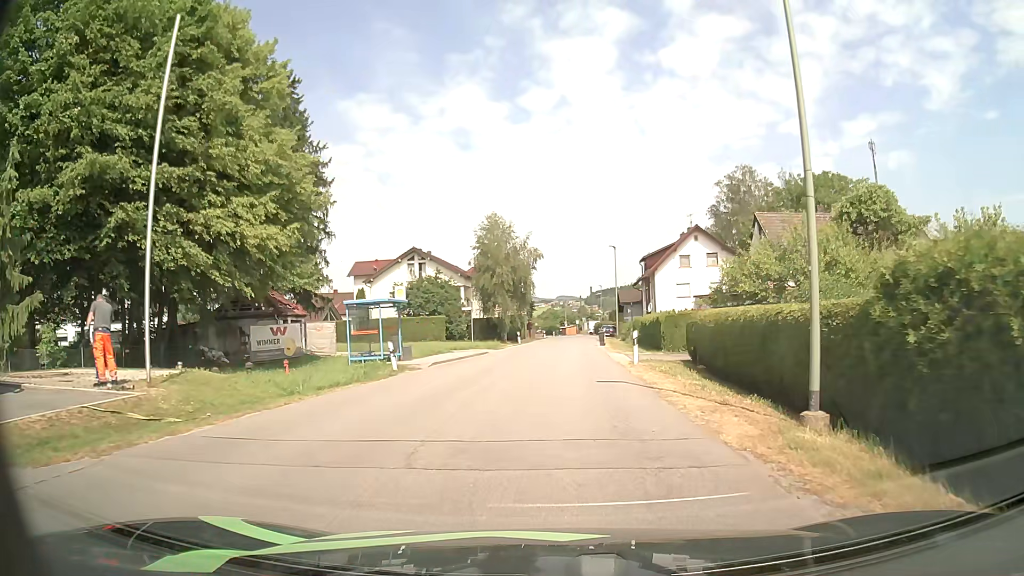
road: unclassified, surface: asphalt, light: Day
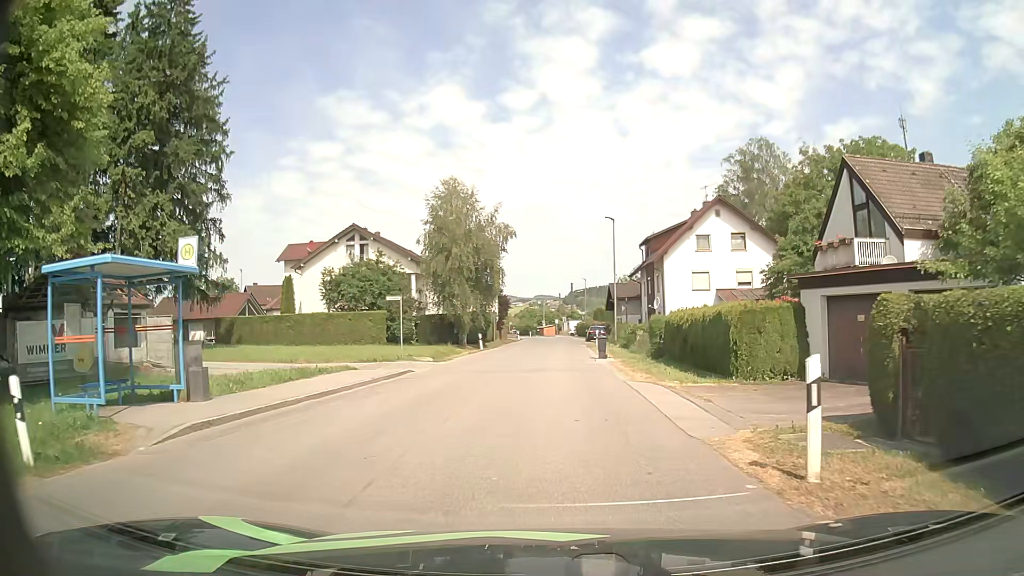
(+0.3, +16.0) m; +2°
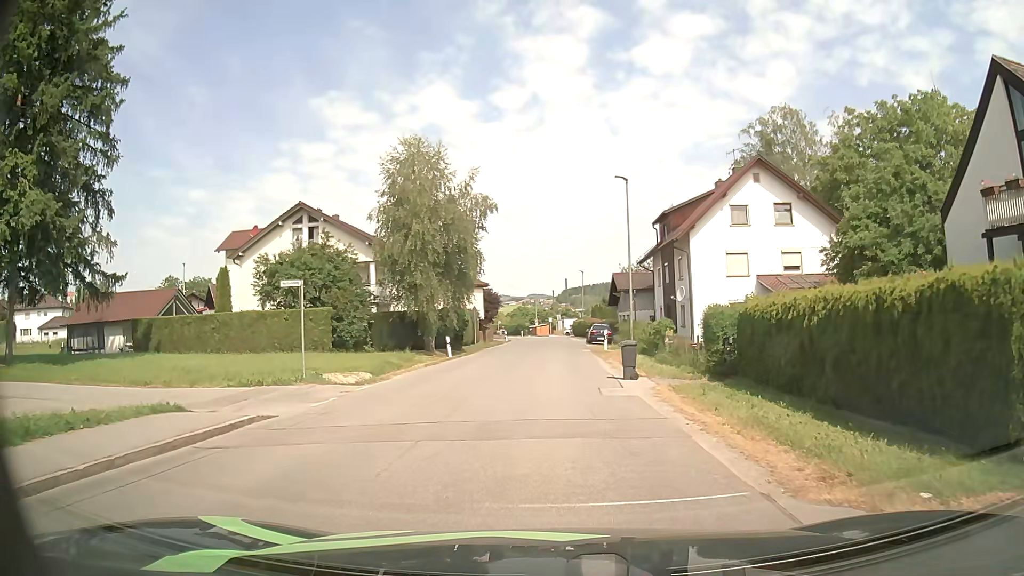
(+0.1, +11.5) m; 0°
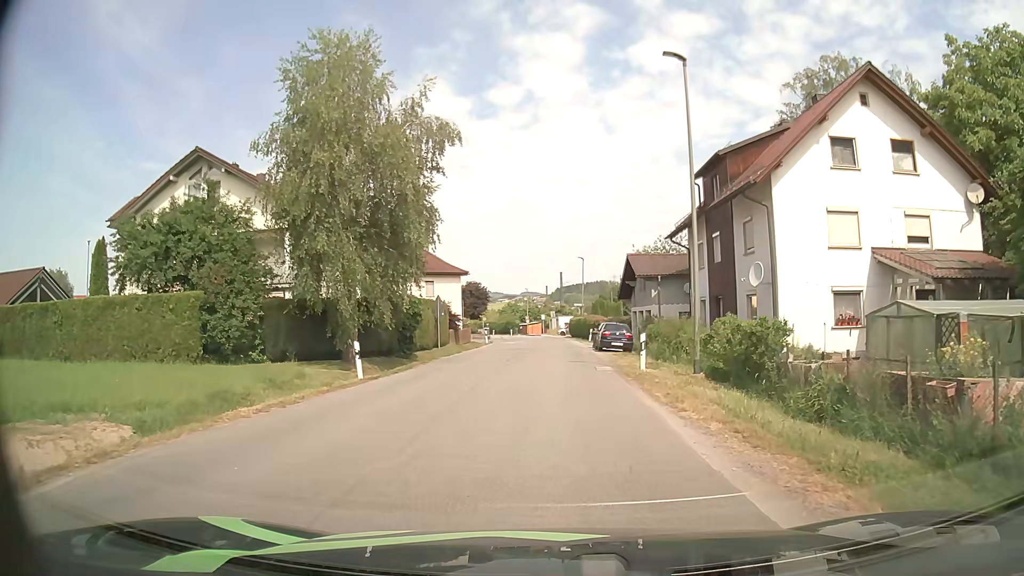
(+0.1, +15.0) m; +1°
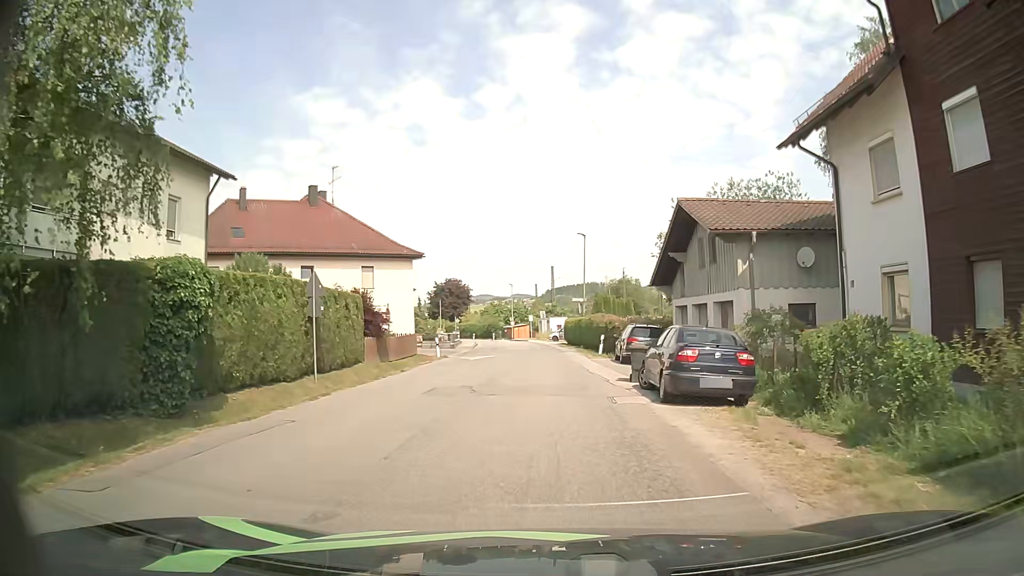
(+0.2, +20.2) m; +1°
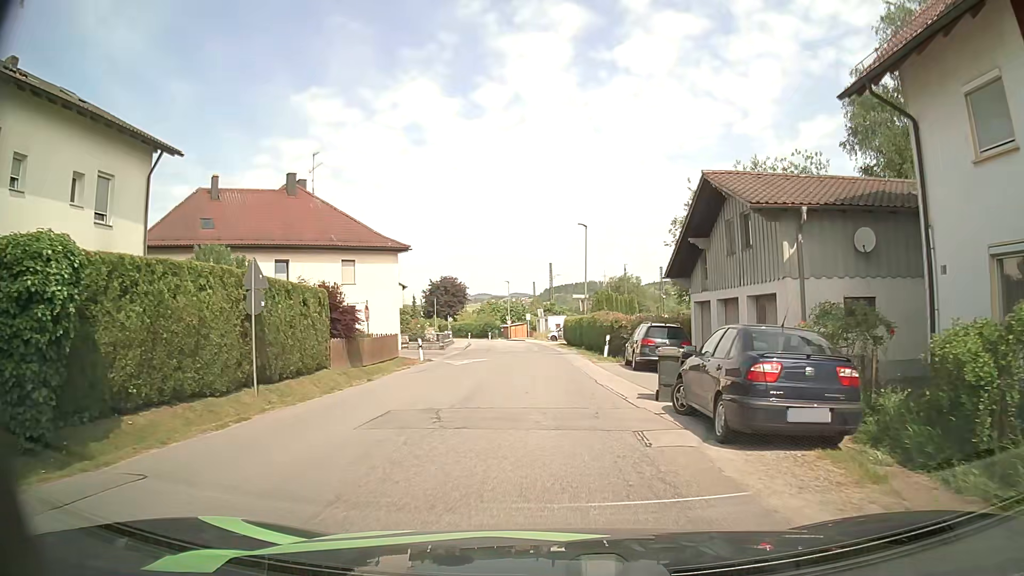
(0.0, +4.2) m; 0°
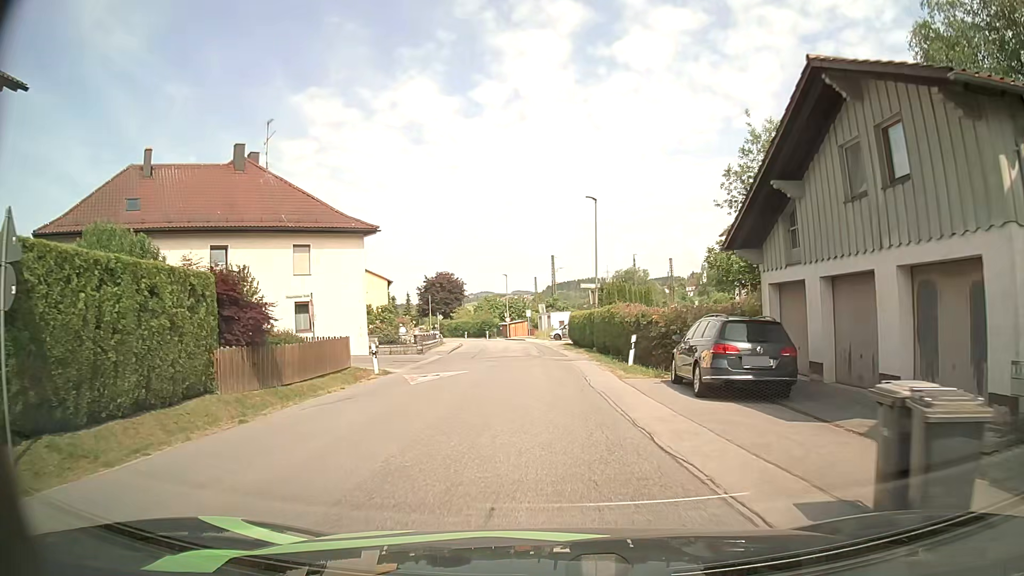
(0.0, +8.7) m; 0°
